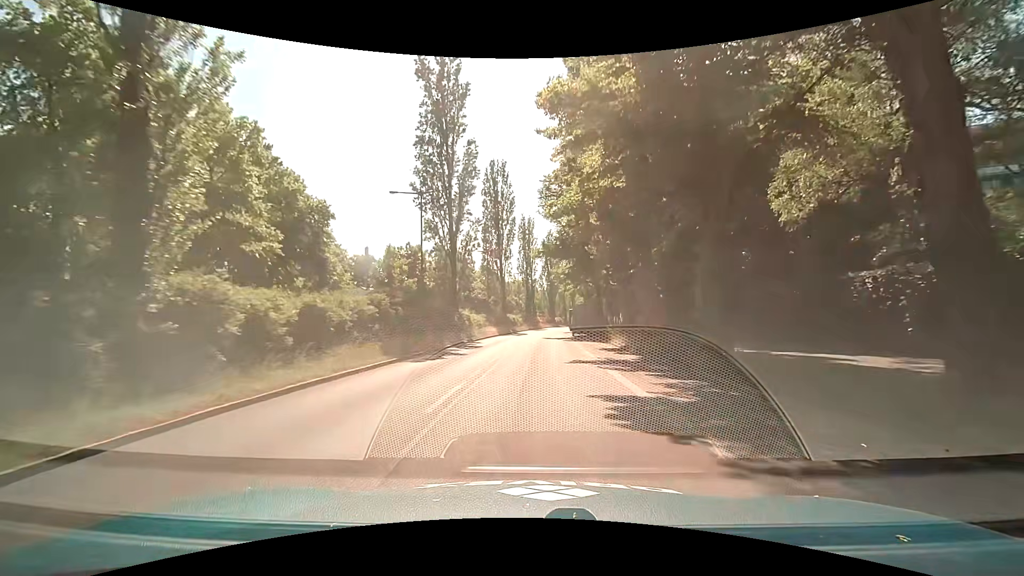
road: secondary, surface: asphalt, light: Day
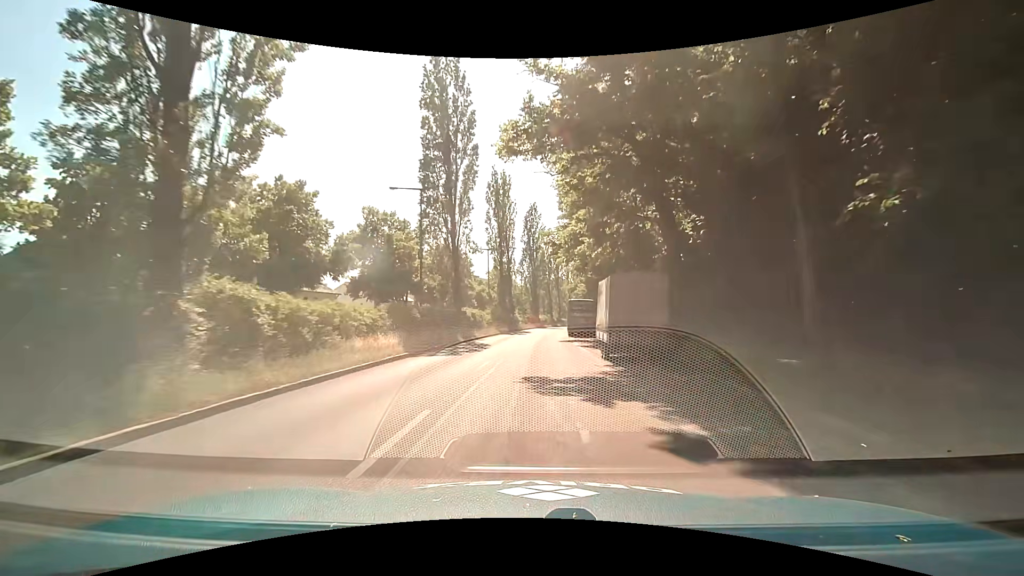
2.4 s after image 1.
(+0.5, +30.1) m; +2°
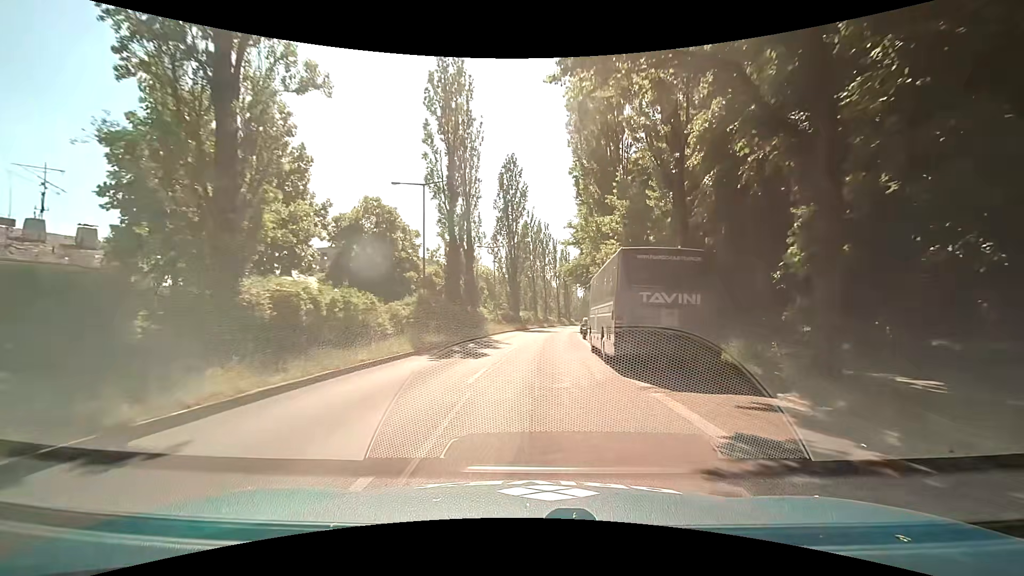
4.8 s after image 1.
(+0.4, +30.2) m; +1°
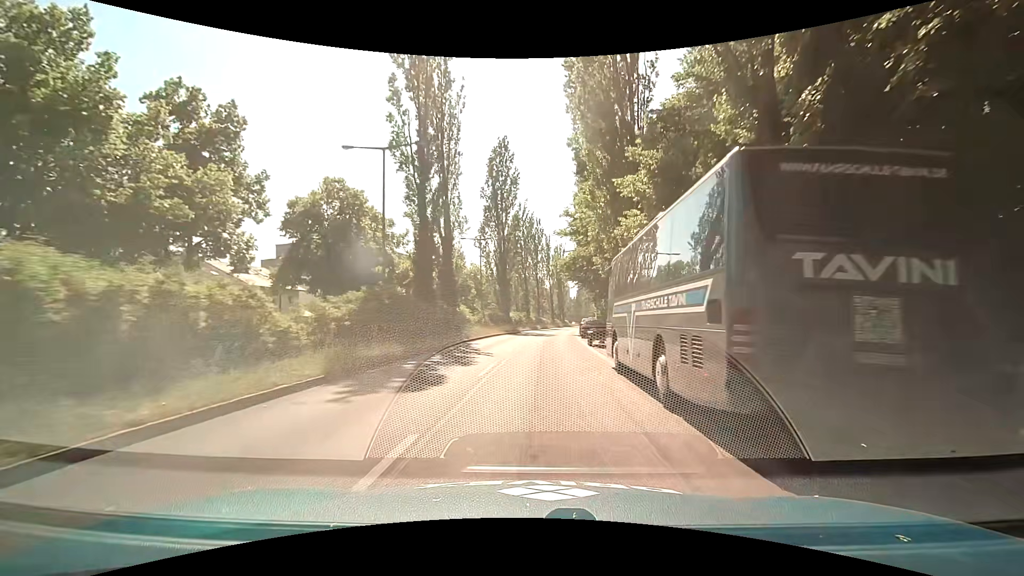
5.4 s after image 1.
(+0.1, +7.5) m; +1°
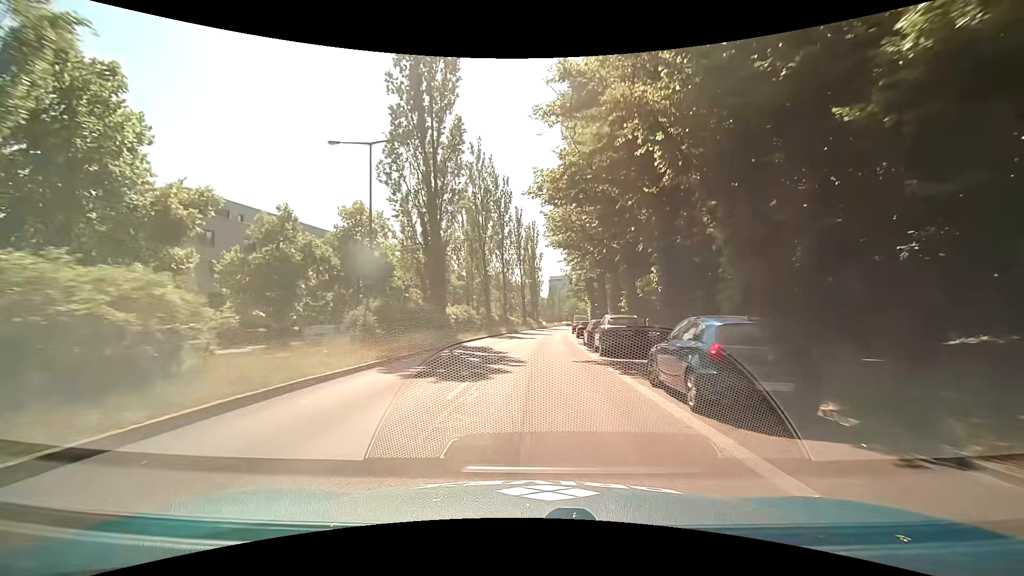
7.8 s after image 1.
(+1.0, +30.4) m; +3°
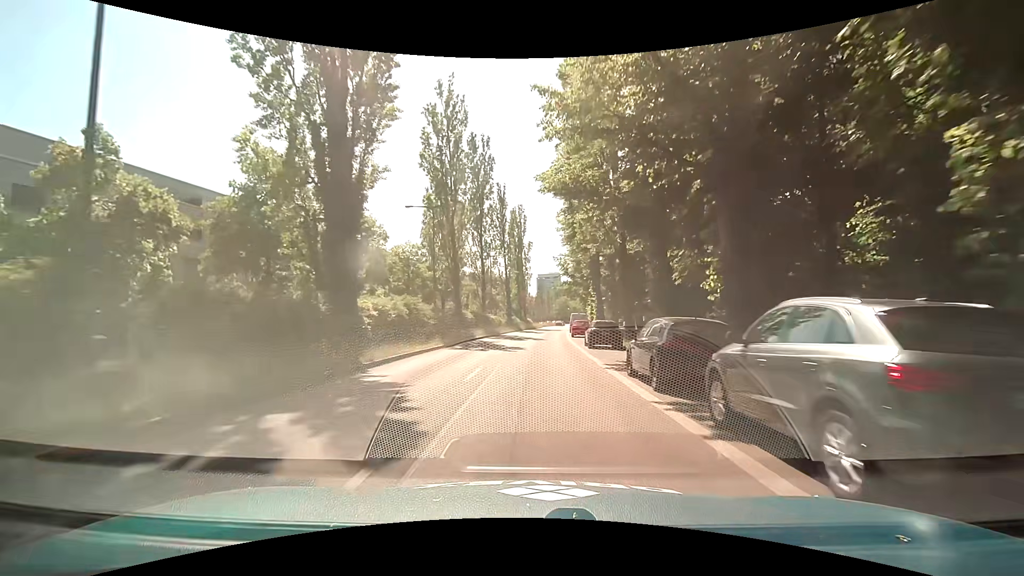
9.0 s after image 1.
(+0.4, +15.5) m; +2°
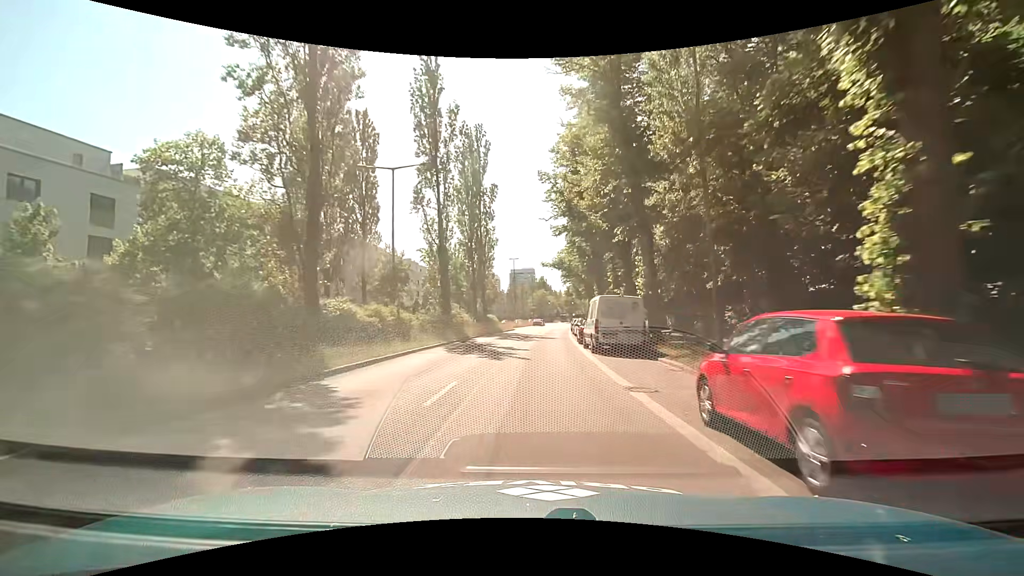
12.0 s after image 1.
(+1.3, +39.3) m; +4°
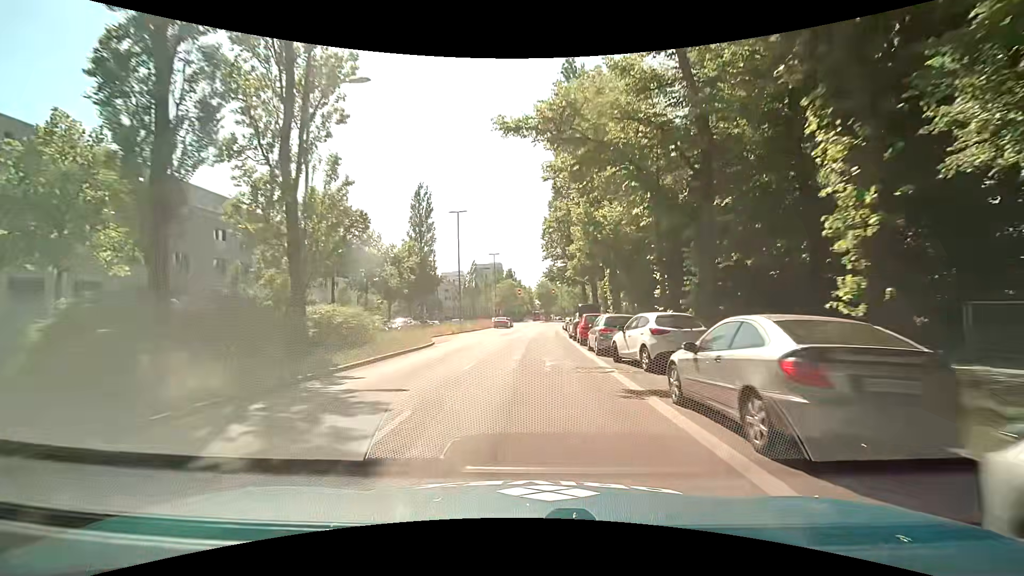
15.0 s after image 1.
(+0.8, +39.6) m; +2°
